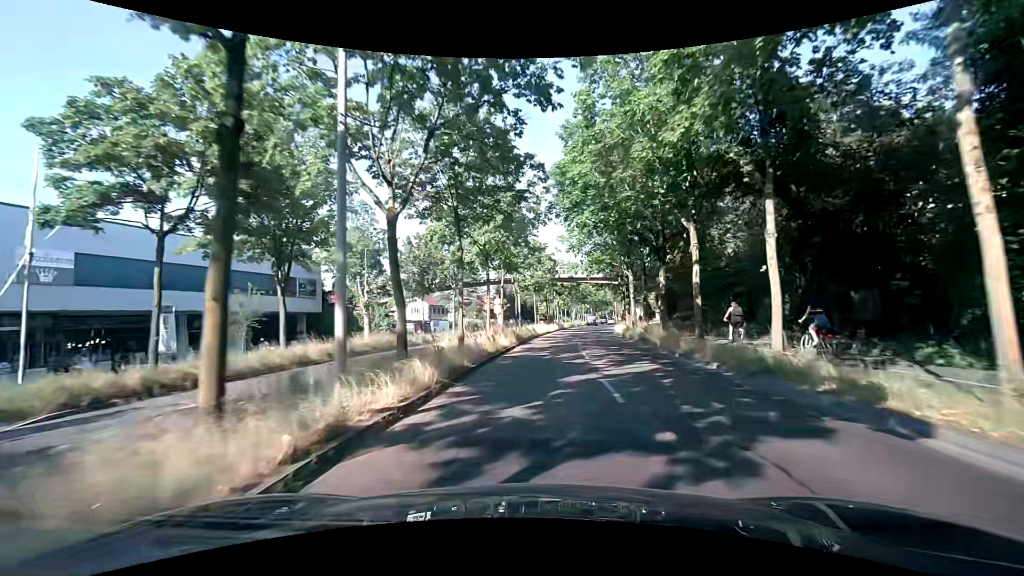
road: primary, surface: asphalt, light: Day
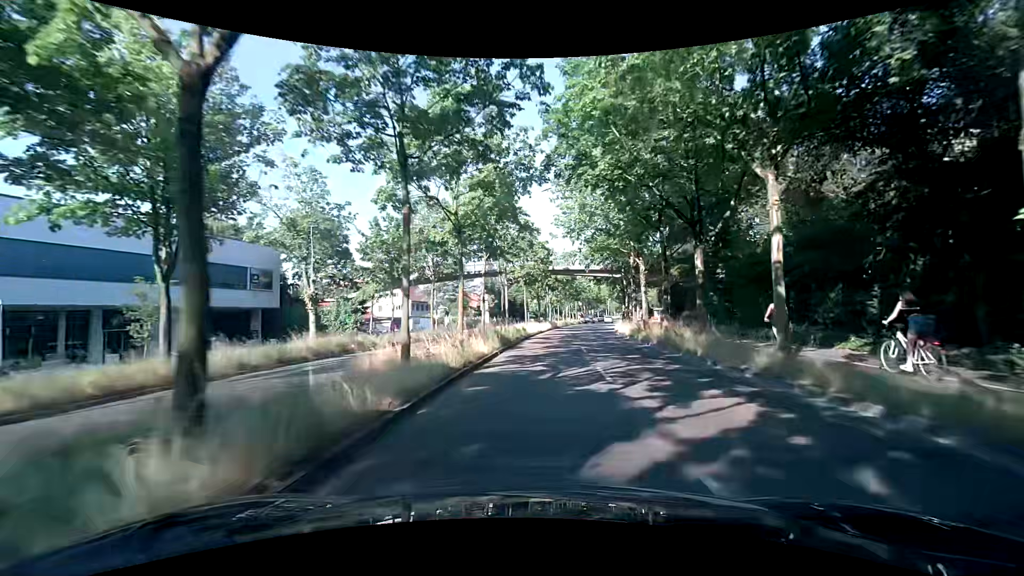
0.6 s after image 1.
(-0.1, +6.8) m; 0°
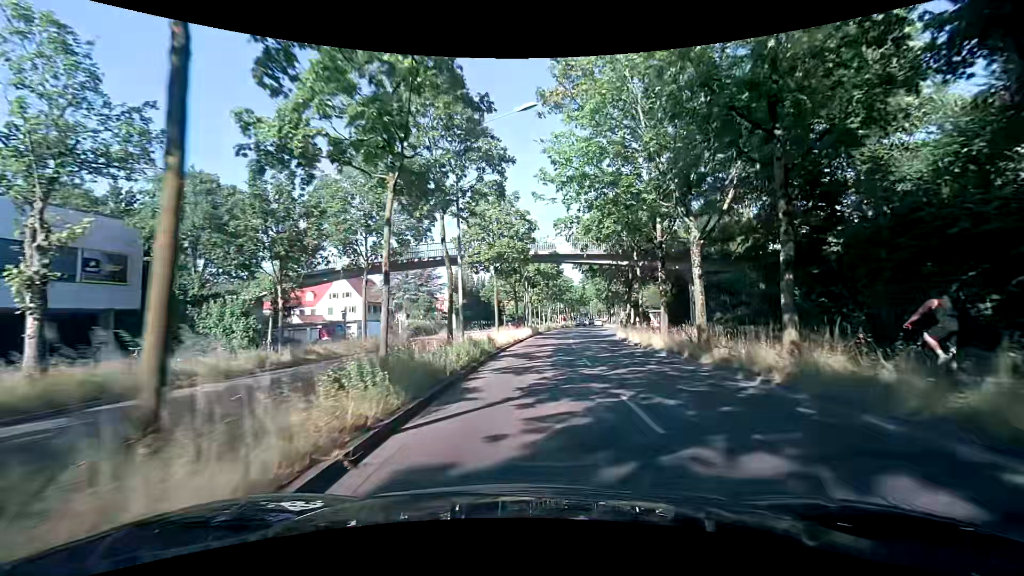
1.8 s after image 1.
(+0.2, +13.5) m; +2°
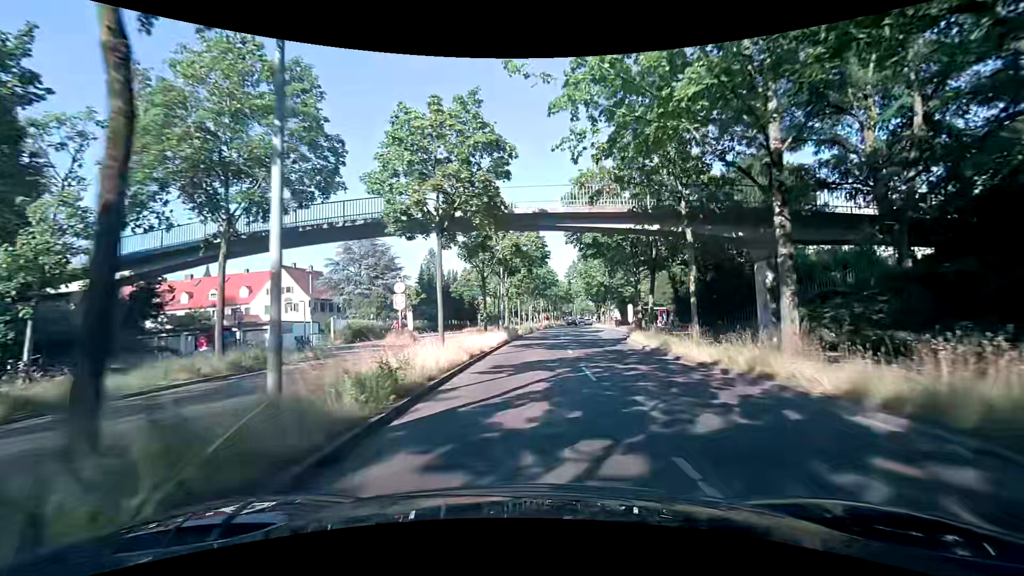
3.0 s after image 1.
(+0.3, +13.1) m; +3°
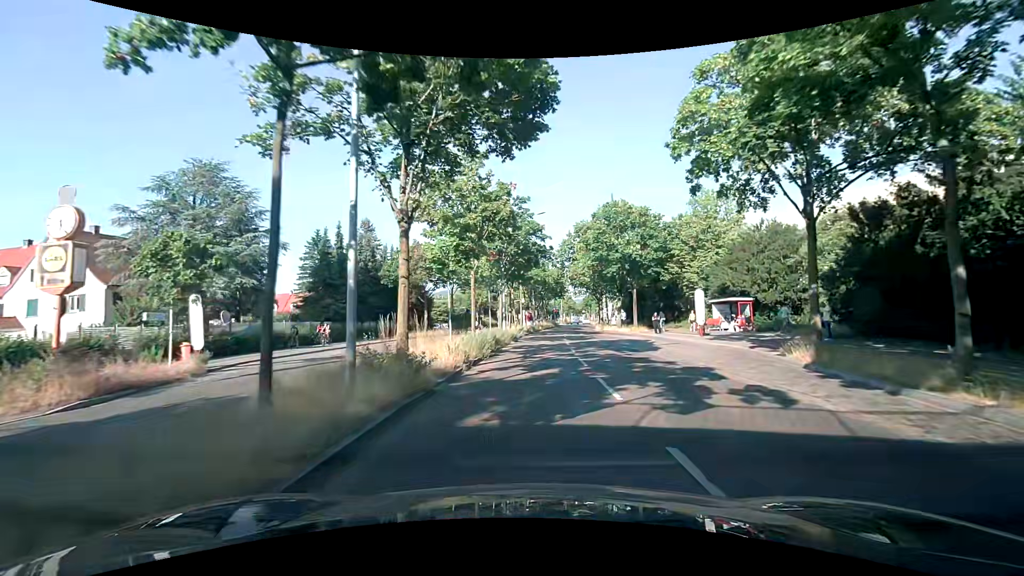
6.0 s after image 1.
(+0.5, +29.7) m; +3°
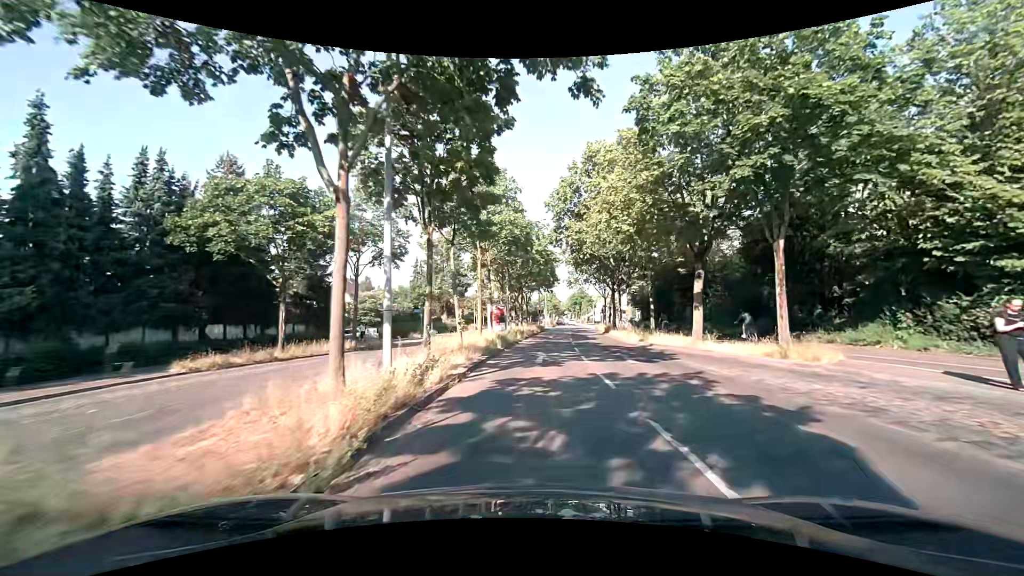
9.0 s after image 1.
(+0.2, +28.6) m; +2°
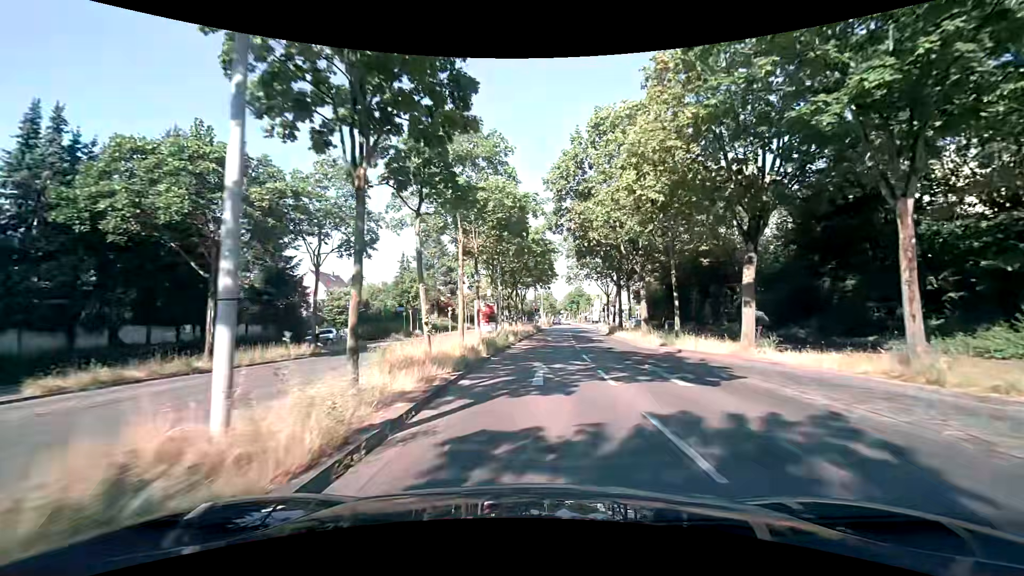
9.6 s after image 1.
(0.0, +5.6) m; +1°
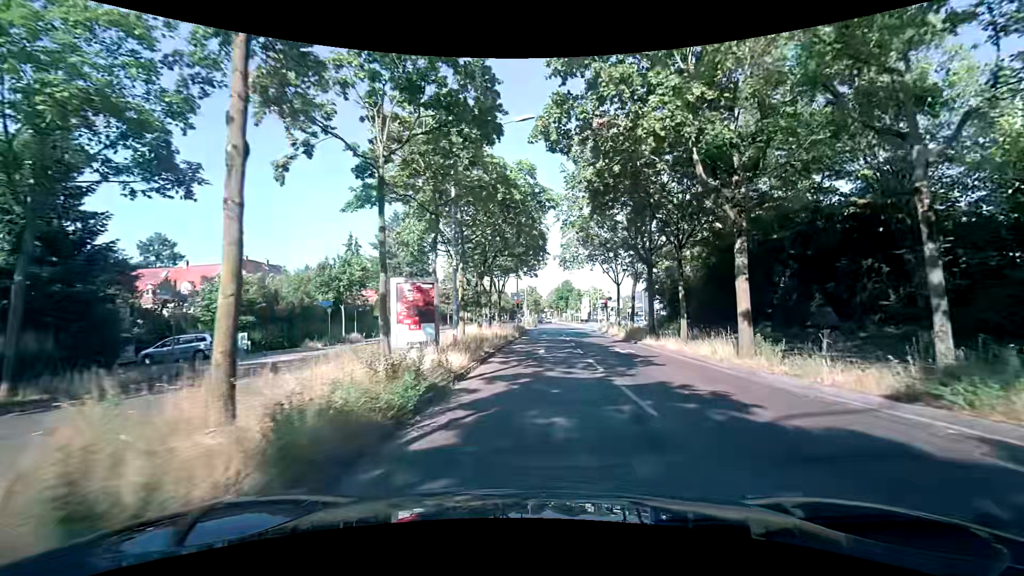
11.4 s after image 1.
(+0.1, +15.3) m; +2°
